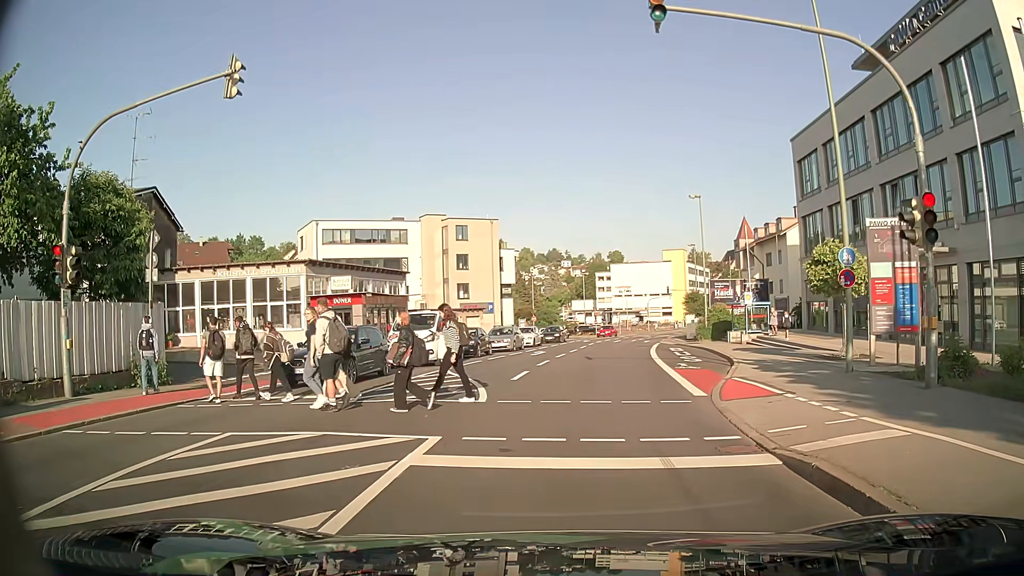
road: tertiary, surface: asphalt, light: Day
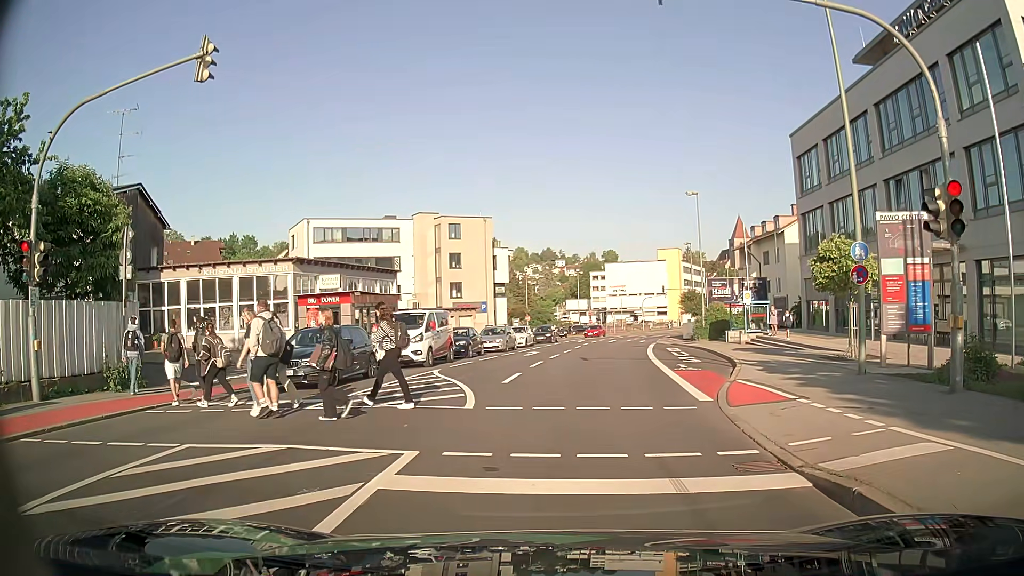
(0.0, +1.0) m; +3°
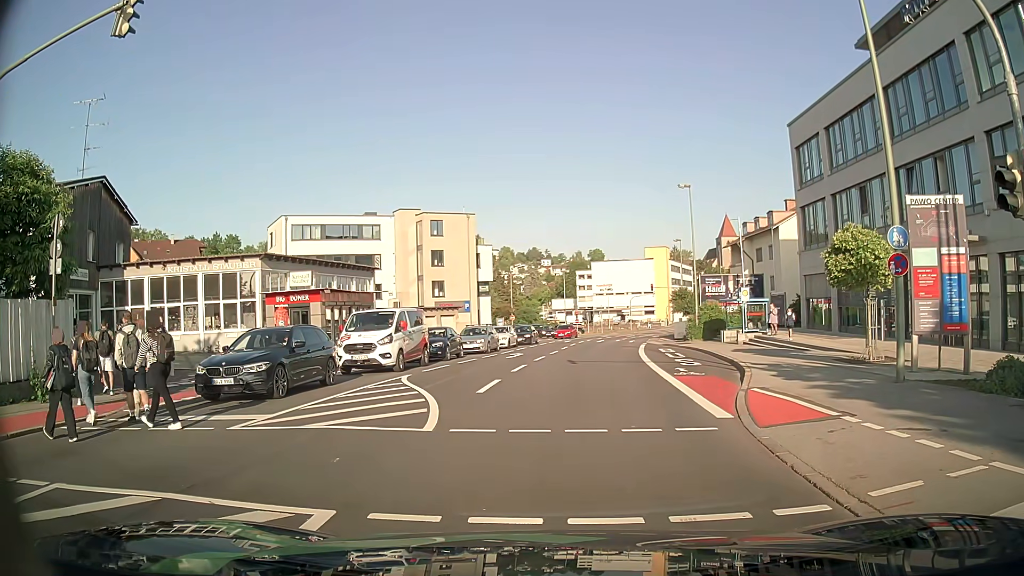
(0.0, +2.3) m; 0°
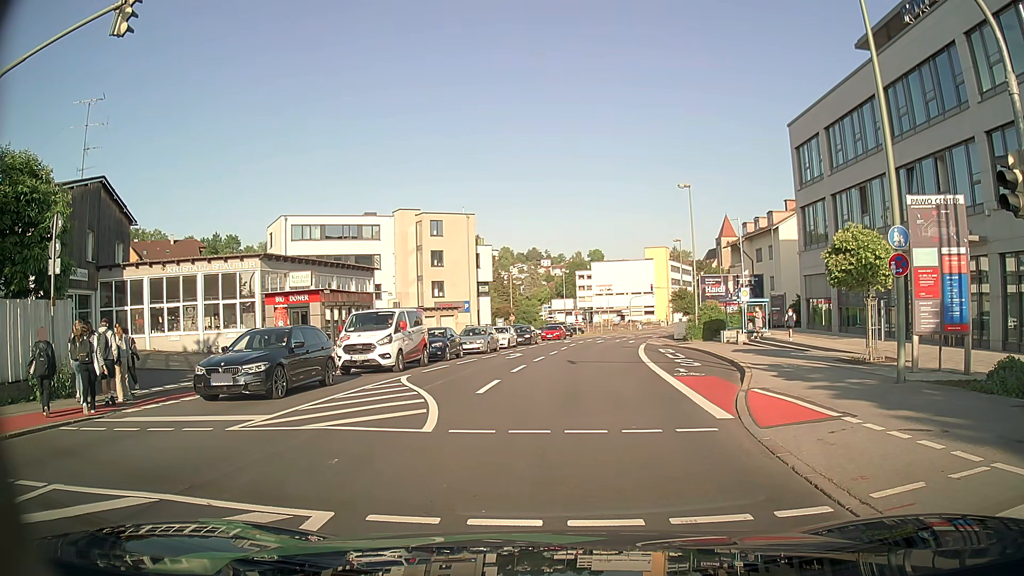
(0.0, +0.1) m; 0°
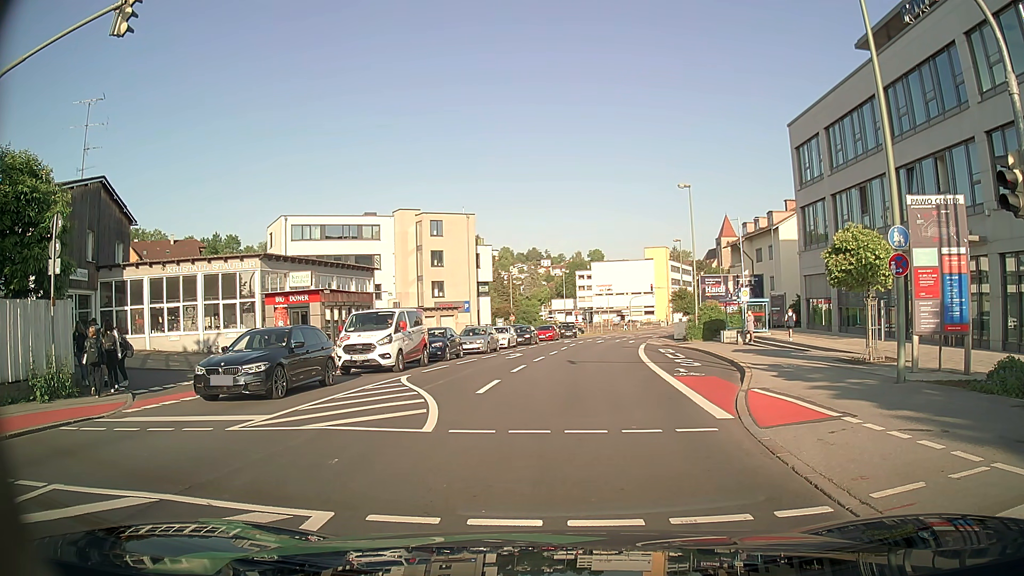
(0.0, 0.0) m; 0°
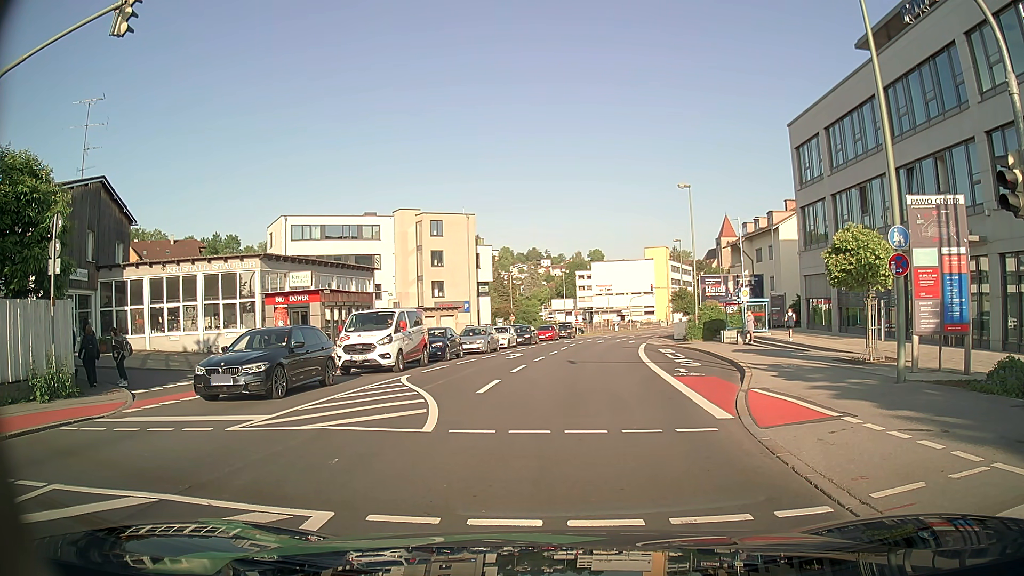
(0.0, 0.0) m; 0°
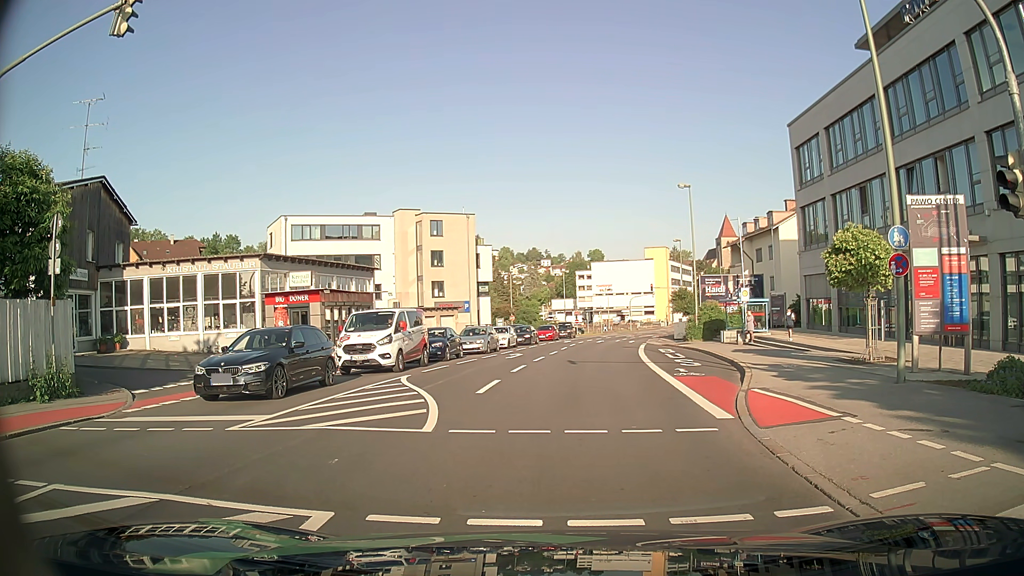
(0.0, 0.0) m; 0°
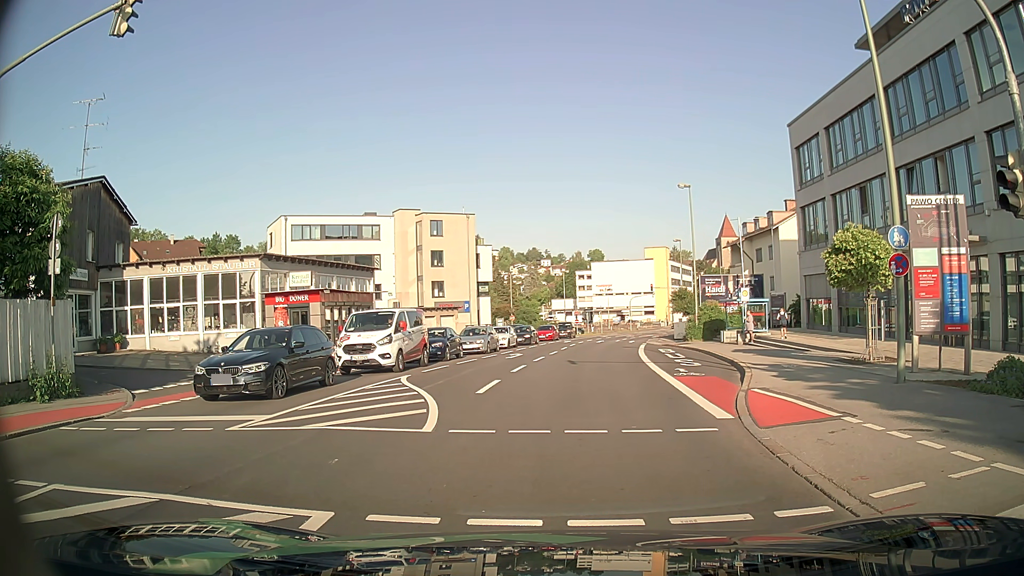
(0.0, 0.0) m; 0°
